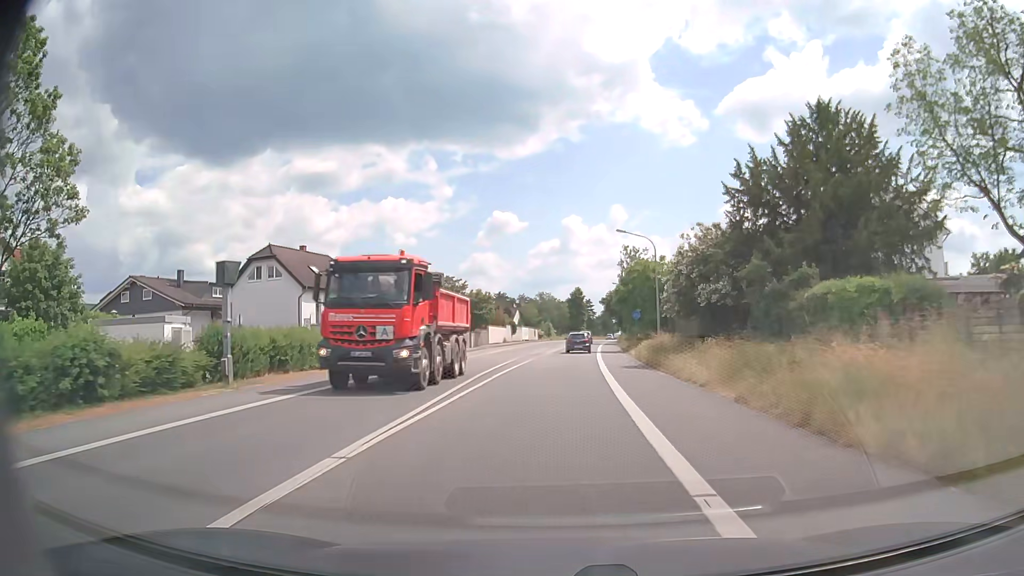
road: primary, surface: asphalt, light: Day
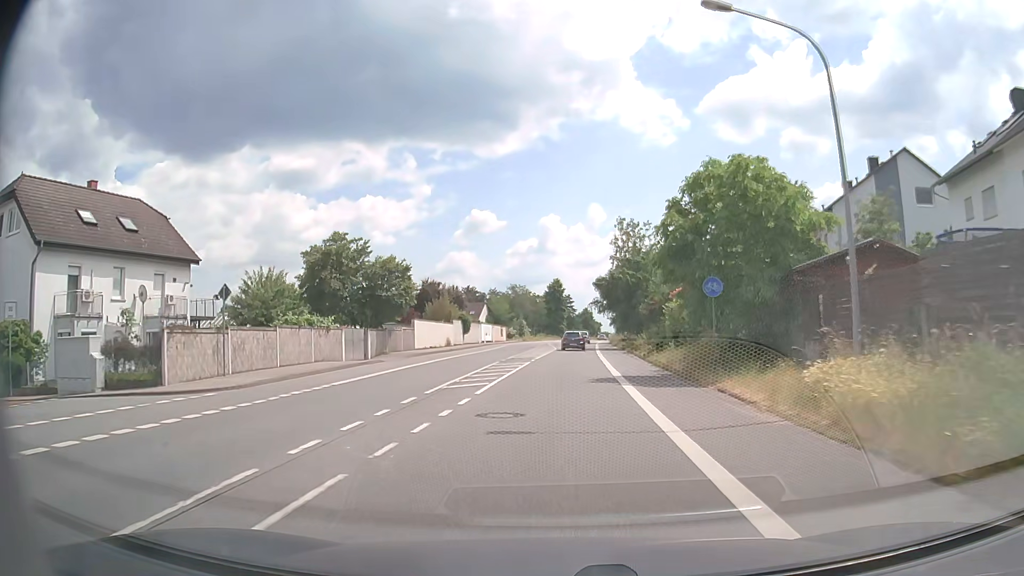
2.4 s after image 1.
(+0.4, +30.2) m; +2°
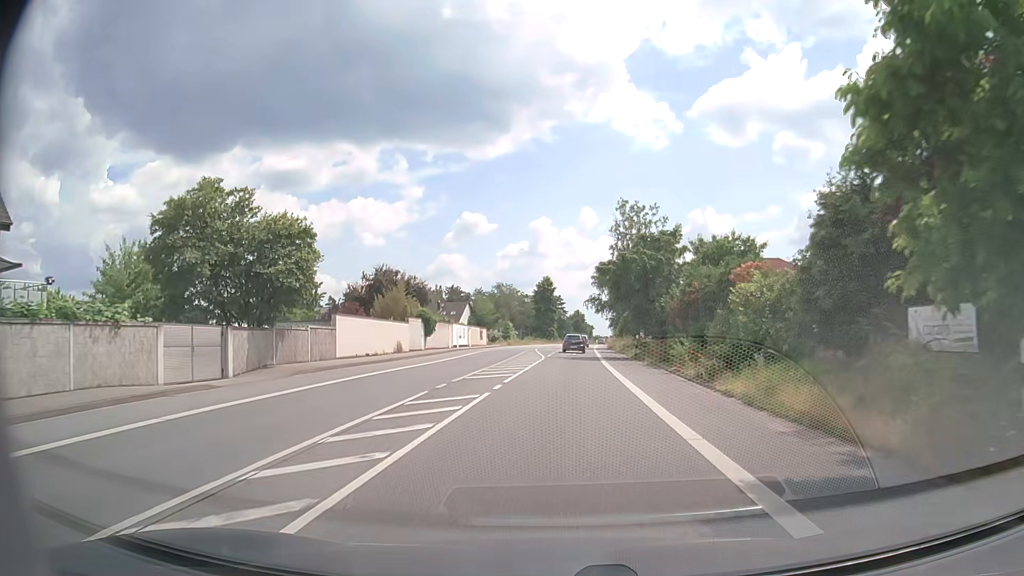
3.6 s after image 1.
(0.0, +15.4) m; +1°
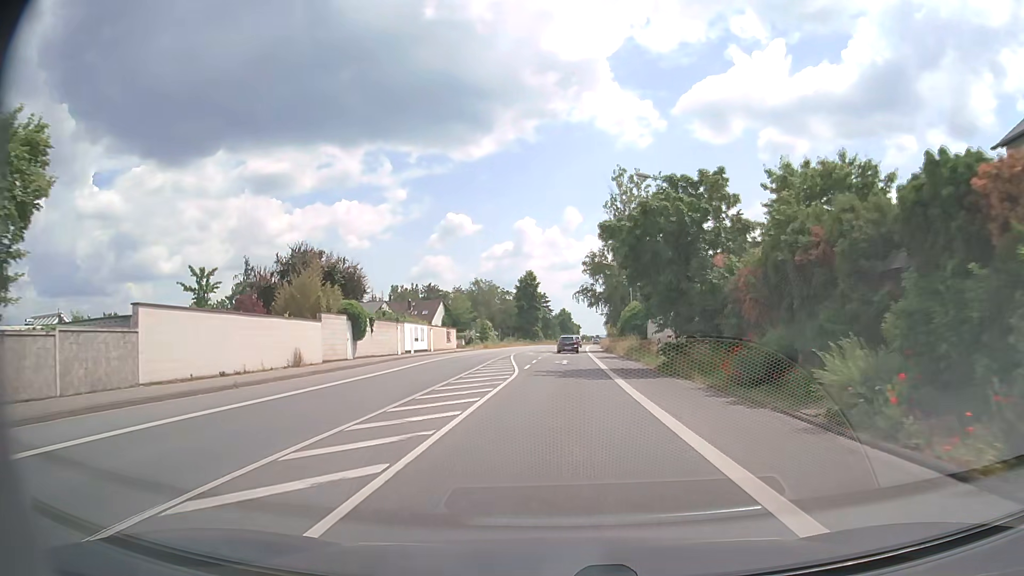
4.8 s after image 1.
(+0.1, +15.5) m; +1°
(0, +10) (0, +20) (0, +30) (+1, +40) (+1, +50) (+1, +60) (+2, +70) (+2, +80) (+3, +90) (+4, +100) m
